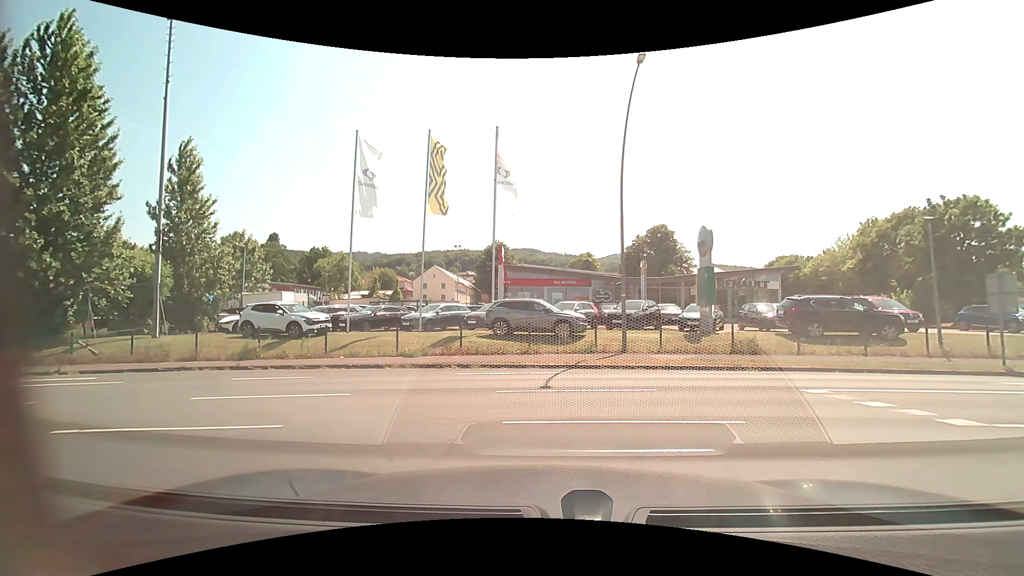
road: residential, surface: asphalt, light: Day
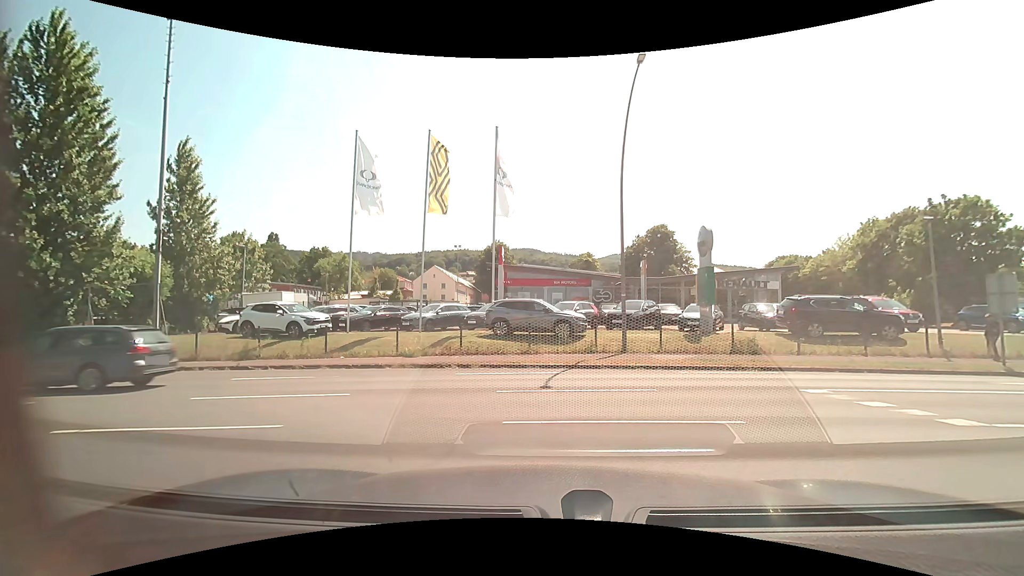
(0.0, 0.0) m; 0°
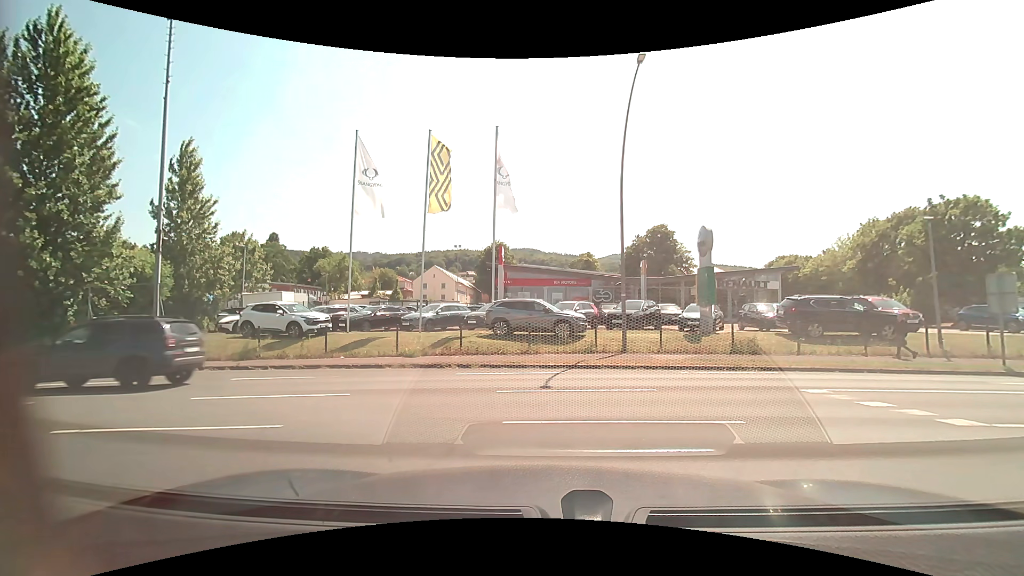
(0.0, 0.0) m; 0°
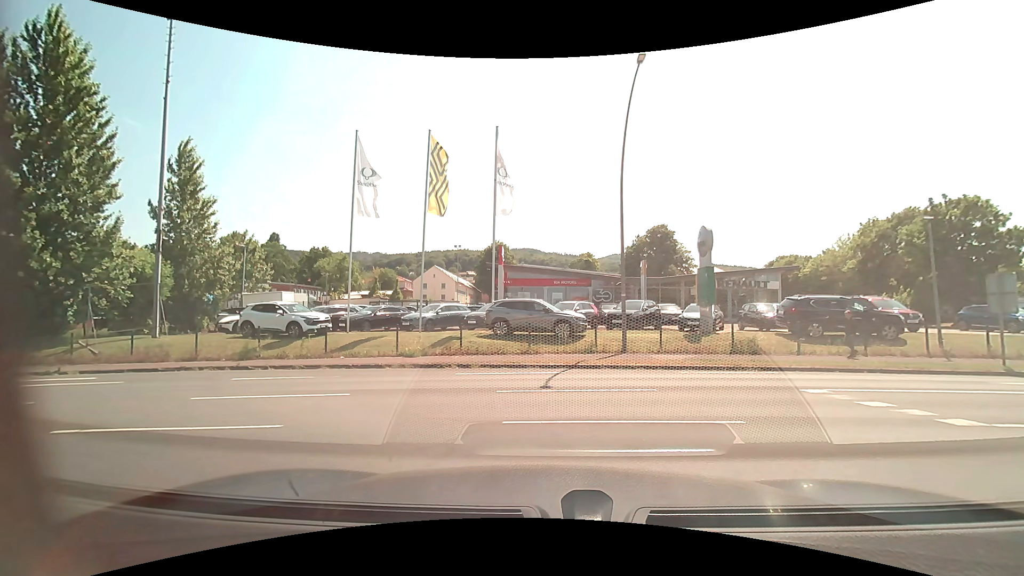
(0.0, 0.0) m; 0°
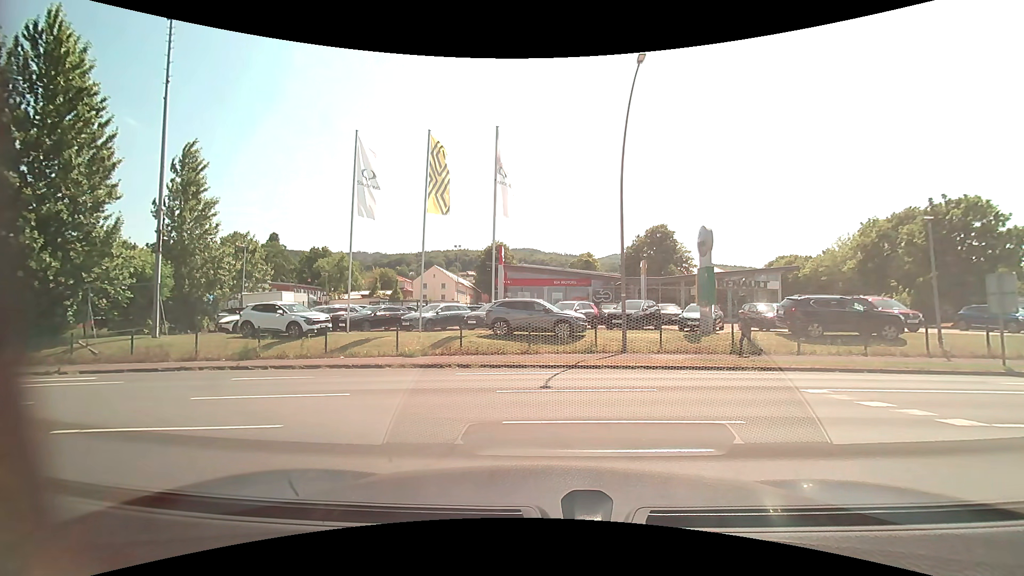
(0.0, 0.0) m; 0°
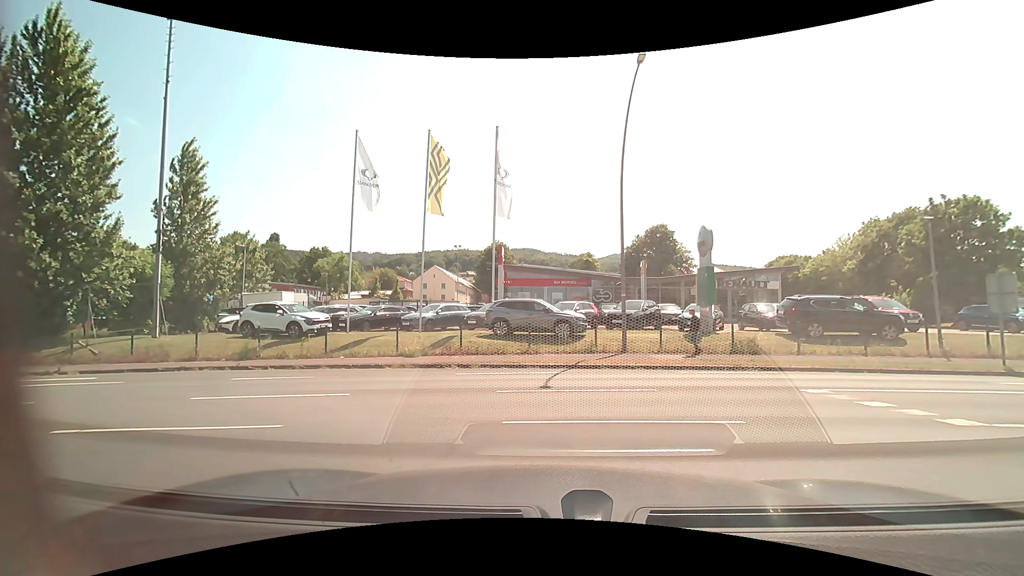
(0.0, 0.0) m; 0°
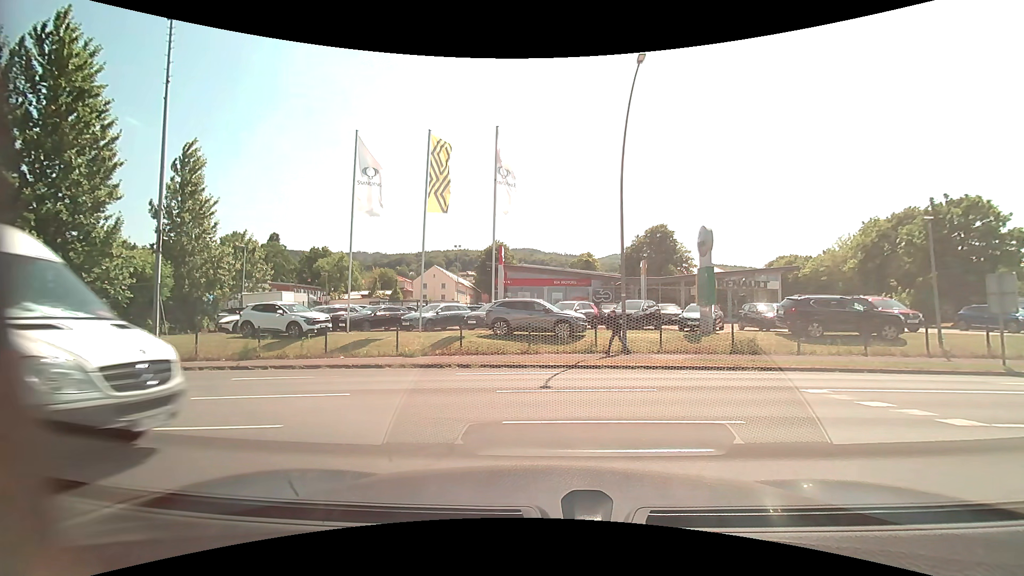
(0.0, 0.0) m; 0°
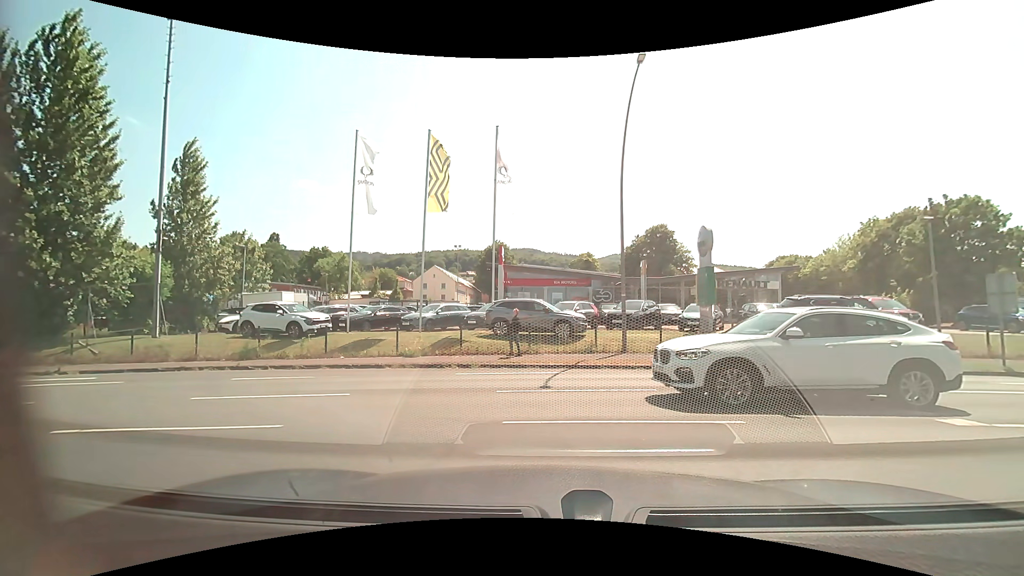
(0.0, 0.0) m; 0°
(-3, +9) (-12, +14) (-21, +15) (-31, +15) (-41, +14) (-51, +14) (-61, +13) (-71, +17) (-74, +26) (-75, +36) m
